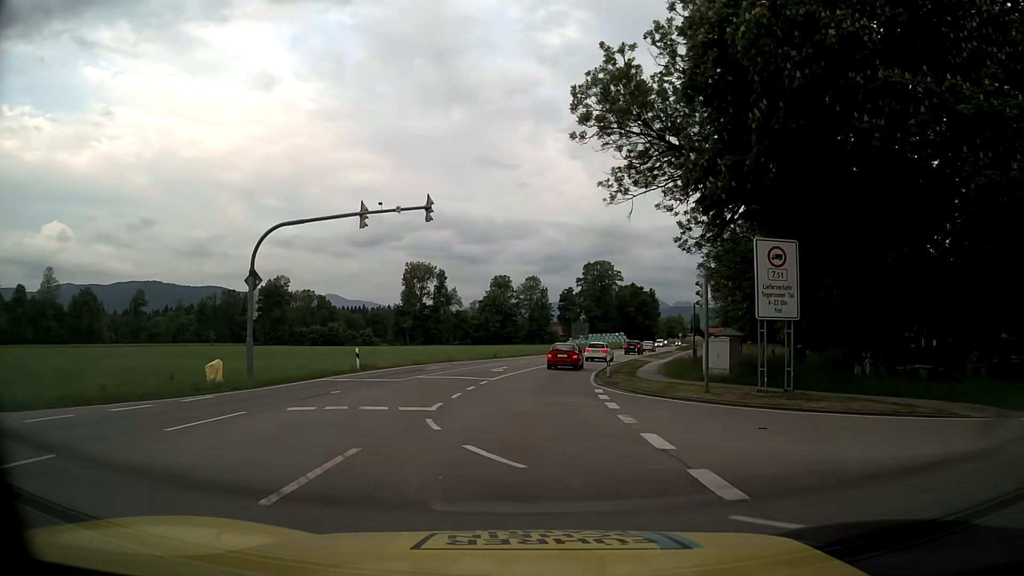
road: primary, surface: asphalt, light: Day
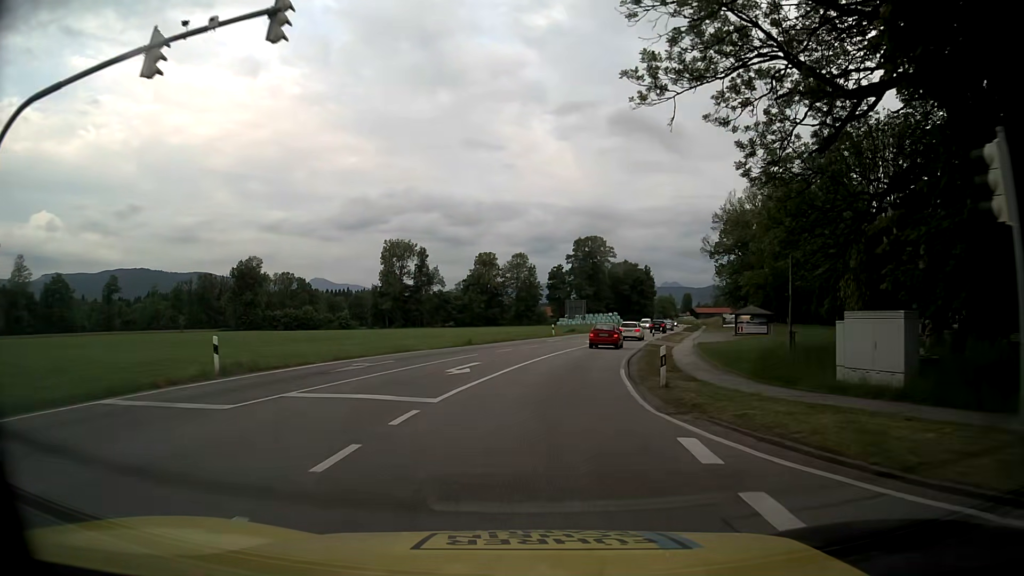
(+0.2, +13.8) m; +1°
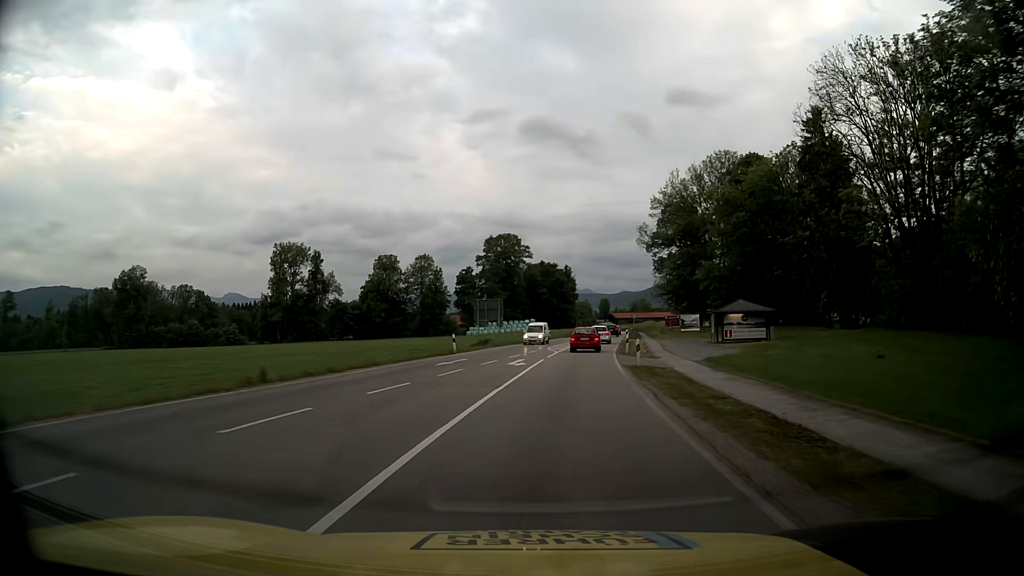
(+1.3, +22.5) m; +7°
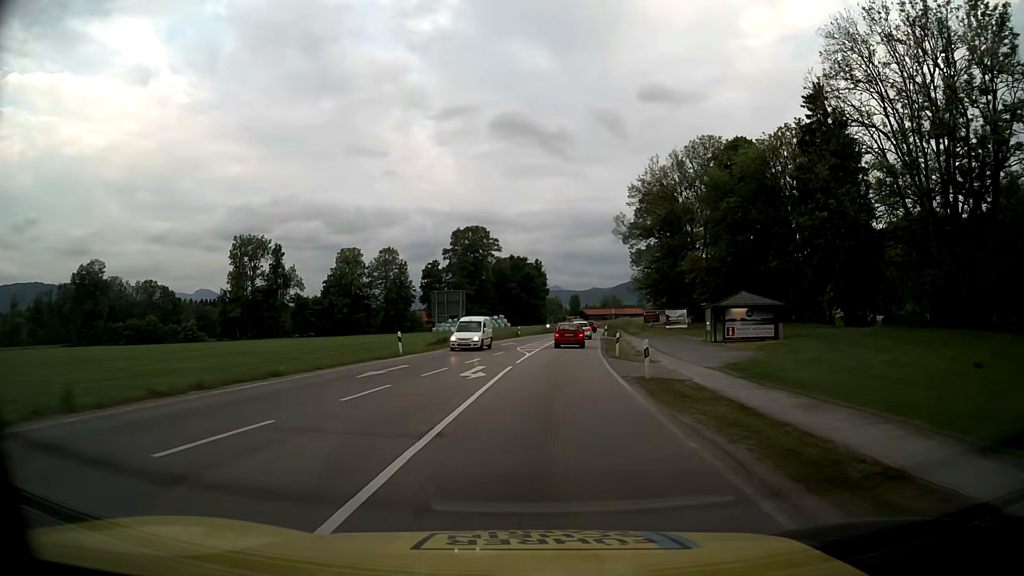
(+0.2, +7.7) m; +3°
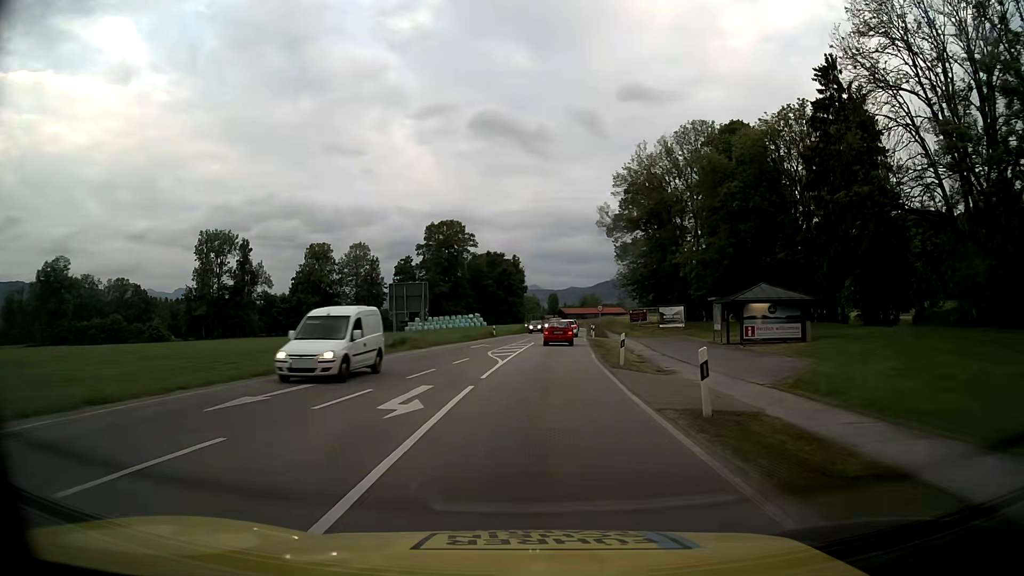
(+0.1, +7.8) m; +2°
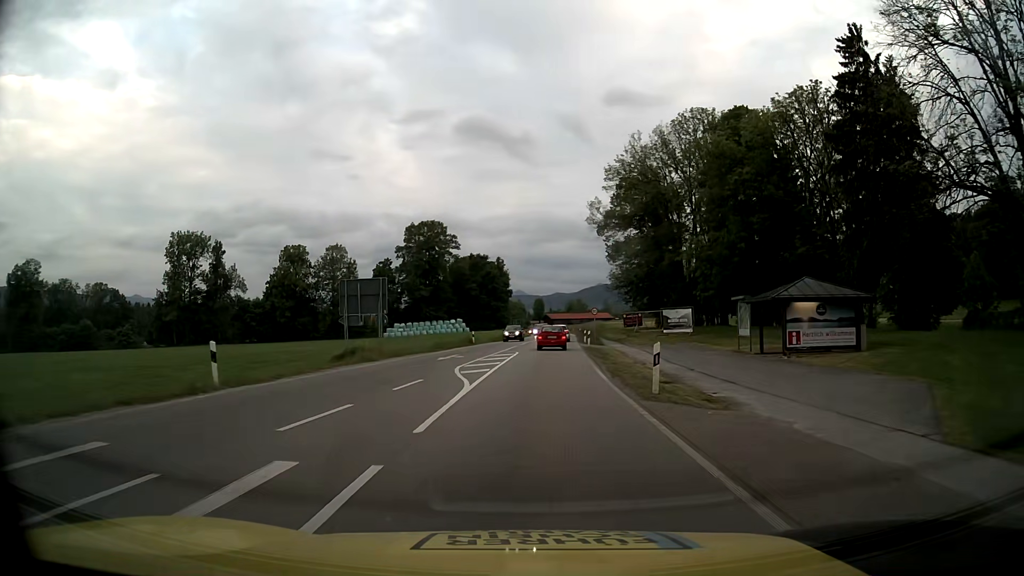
(+0.1, +7.9) m; +1°
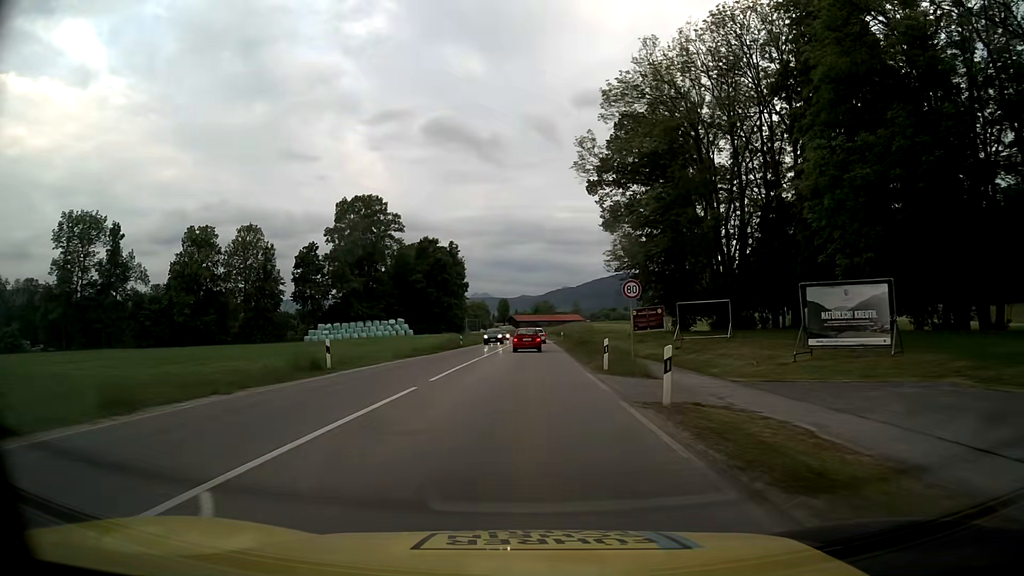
(+1.2, +32.8) m; +3°
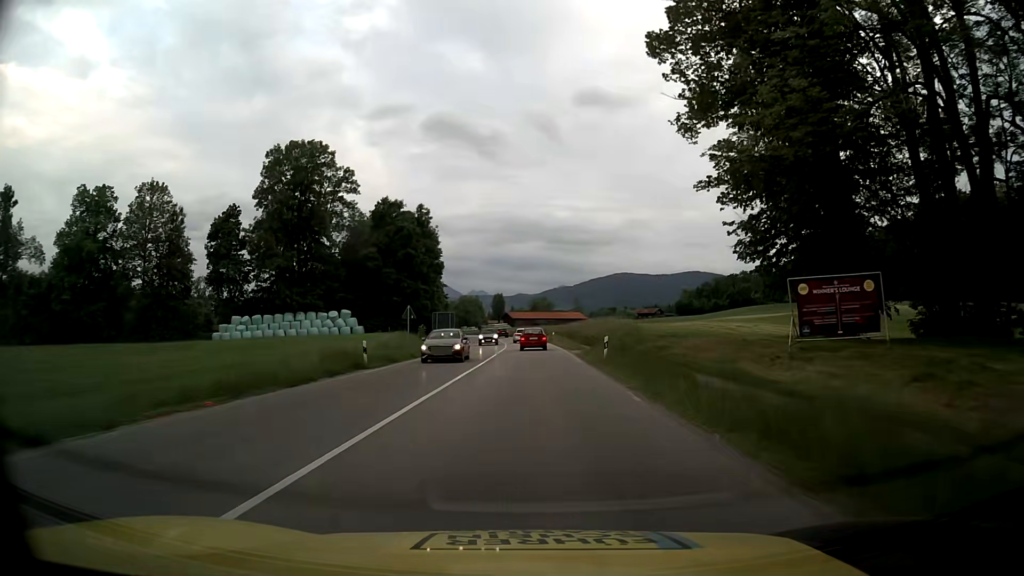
(0.0, +35.3) m; 0°
(0, +10) (0, +20) (0, +30) (0, +40) (0, +50) (0, +60) (0, +70) (0, +80) (-1, +90) (-2, +100) m
